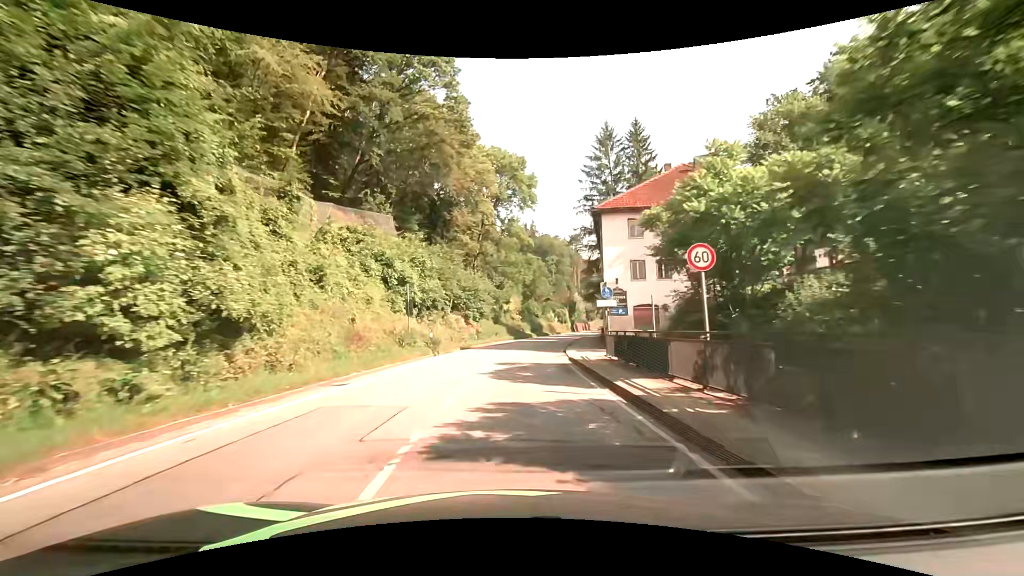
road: secondary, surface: asphalt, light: Day
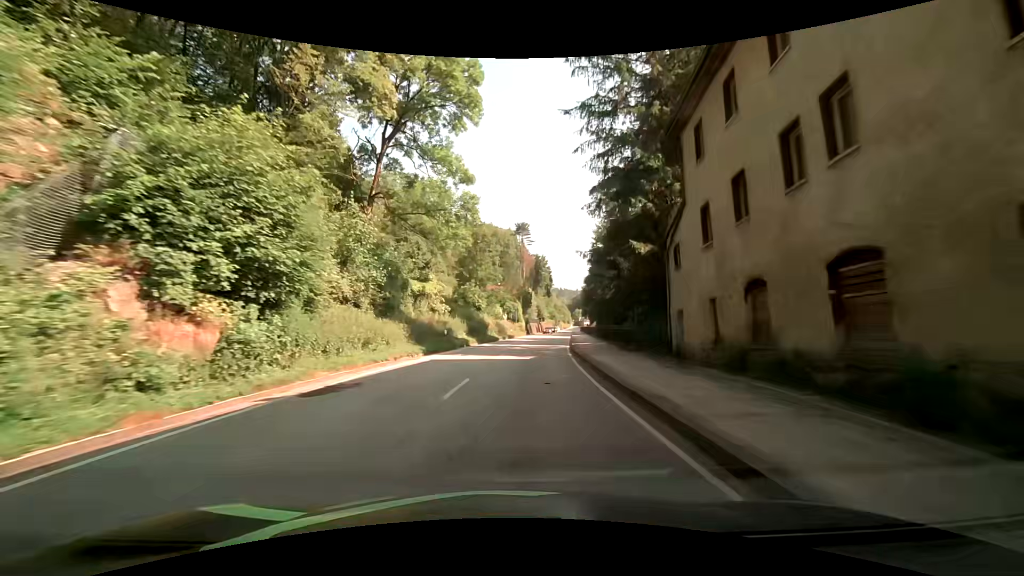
(+1.8, +34.4) m; +6°
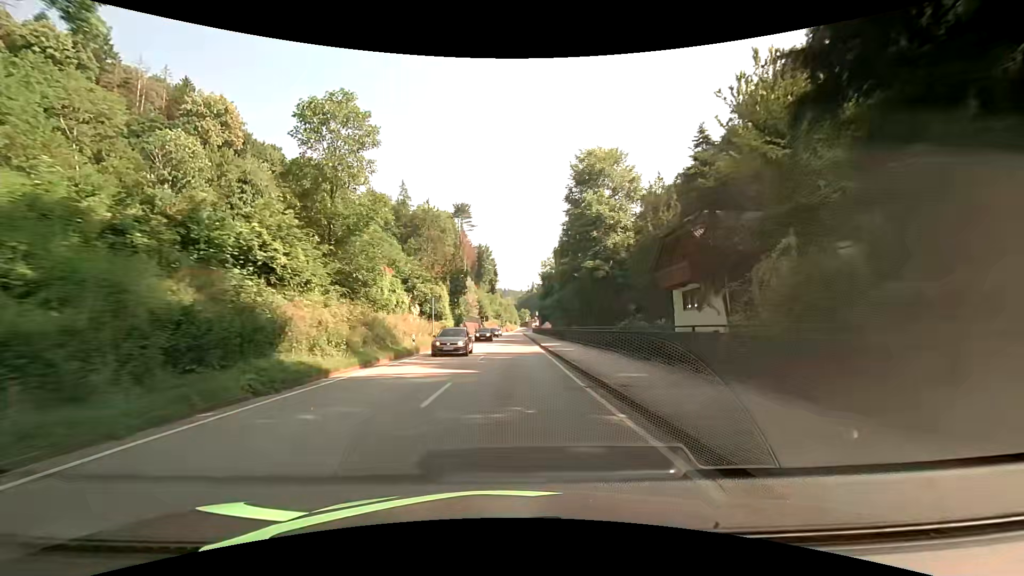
(+3.0, +35.8) m; +7°
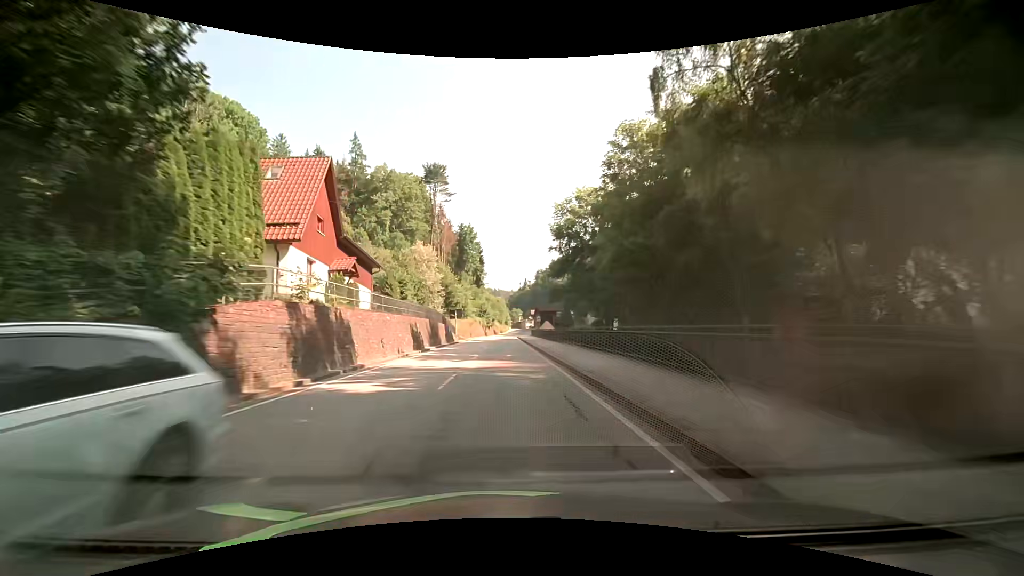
(+1.1, +44.8) m; +2°
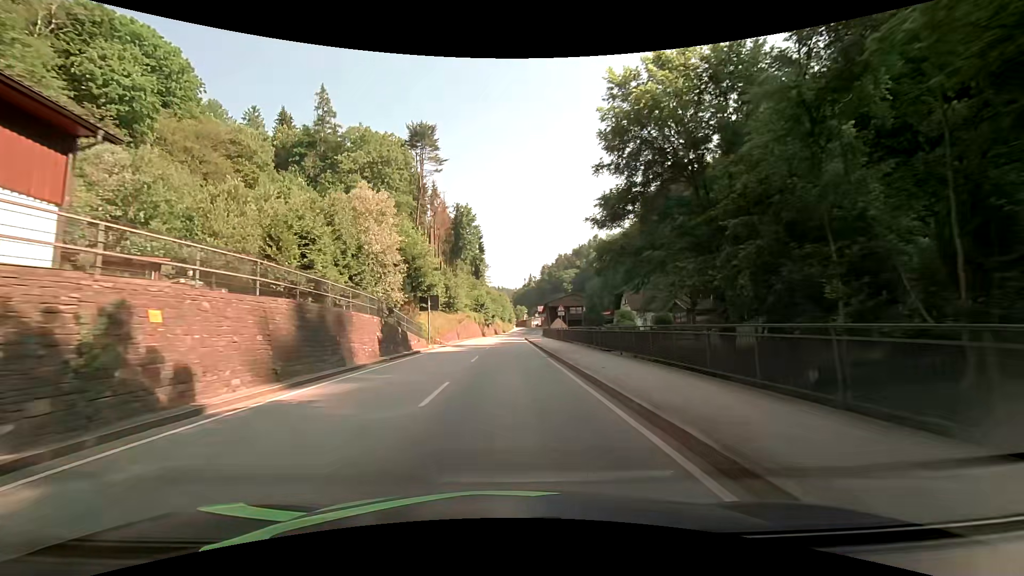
(+0.1, +26.1) m; 0°
(0, +10) (0, +20) (0, +30) (0, +40) (0, +50) (0, +60) (0, +70) (+1, +80) (+1, +90) (+2, +100) m
